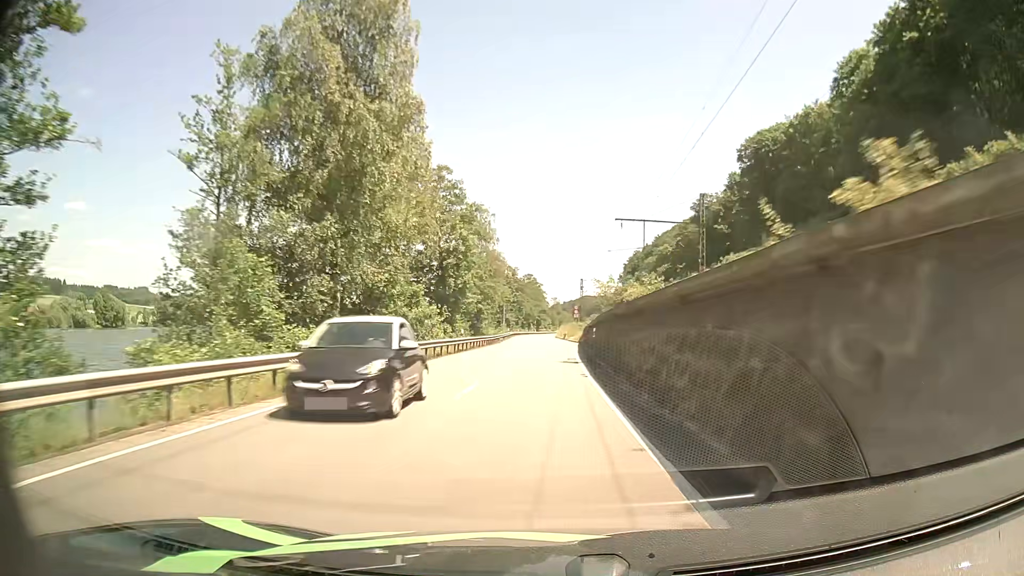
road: primary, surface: asphalt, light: Day
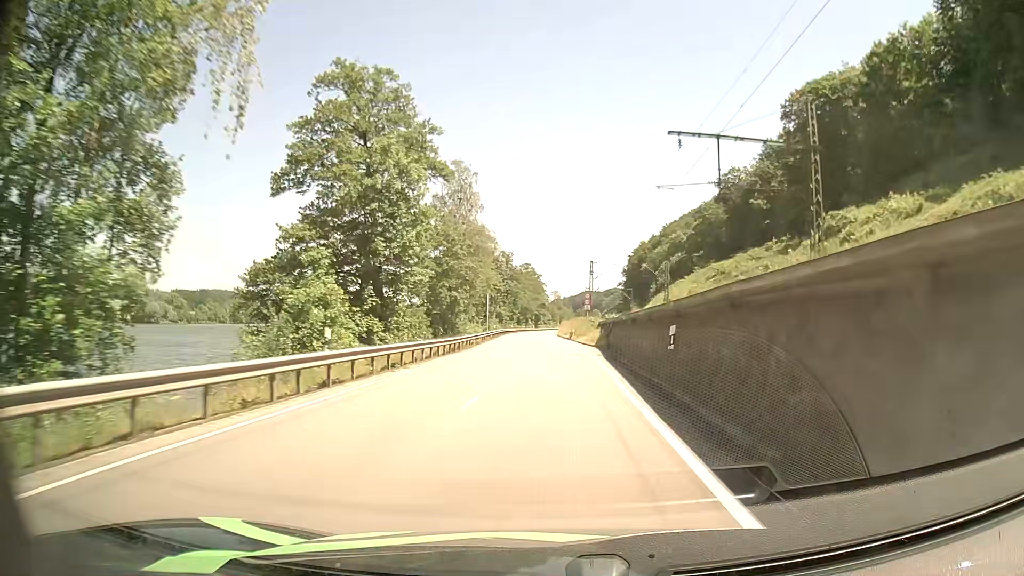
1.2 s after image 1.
(0.0, +25.5) m; 0°
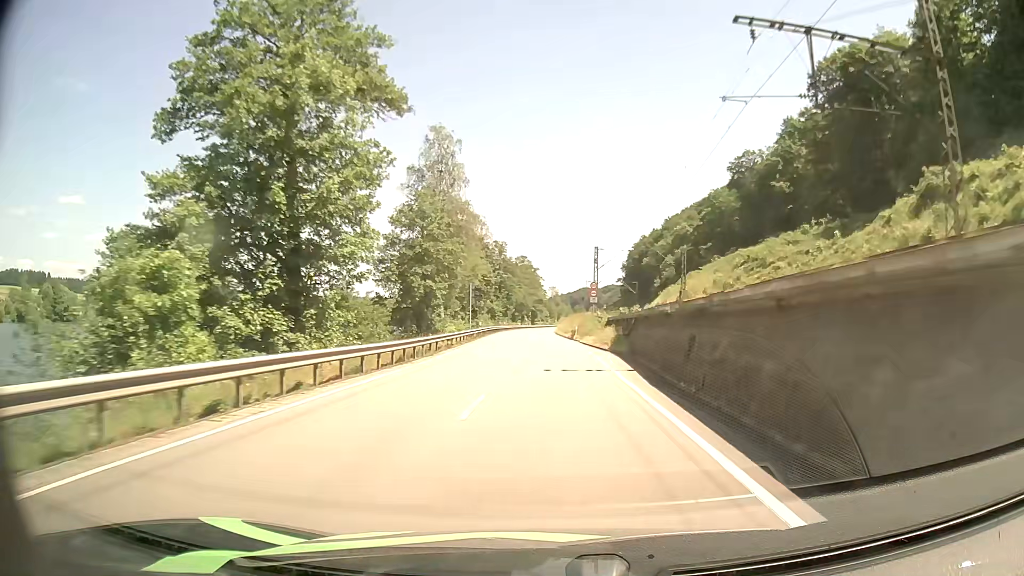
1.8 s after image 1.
(0.0, +12.8) m; 0°
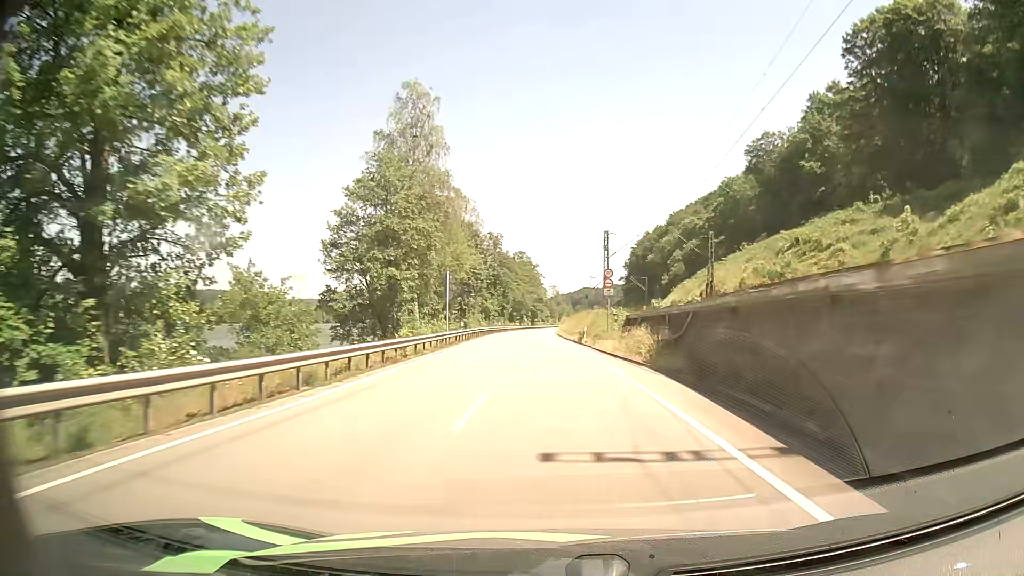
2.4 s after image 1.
(0.0, +12.9) m; 0°
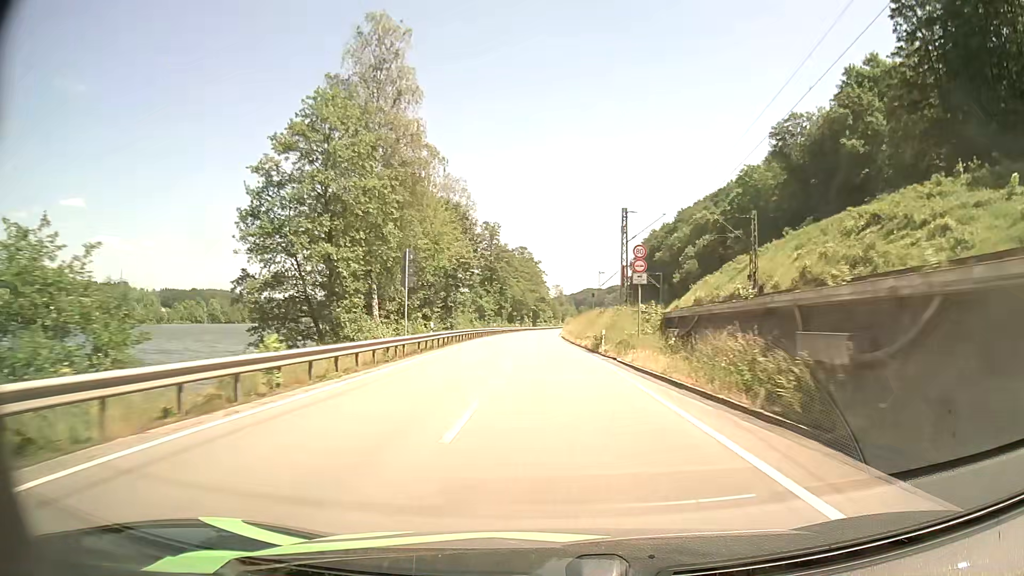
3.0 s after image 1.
(-0.1, +13.0) m; -1°
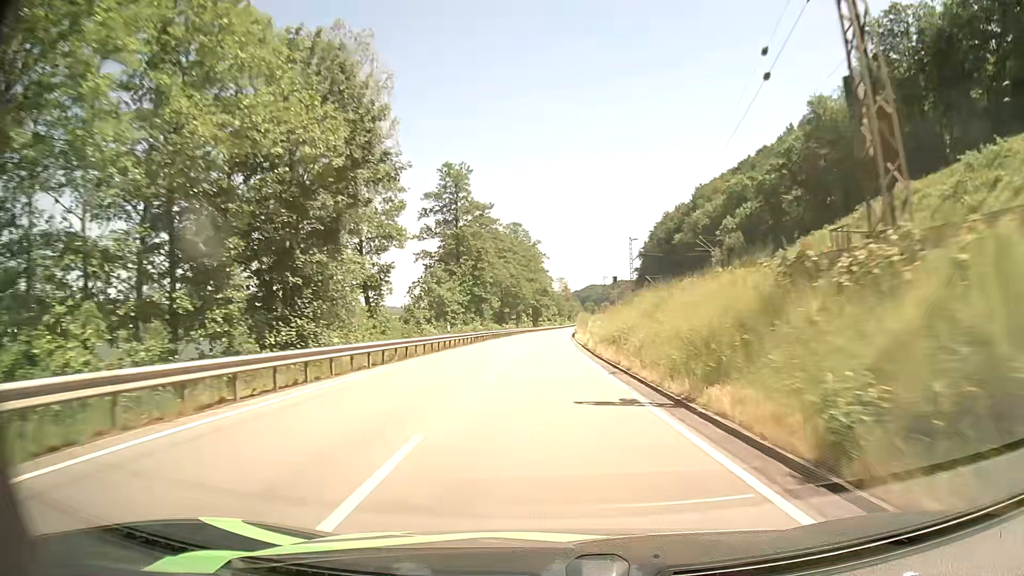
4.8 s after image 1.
(-0.1, +39.5) m; 0°
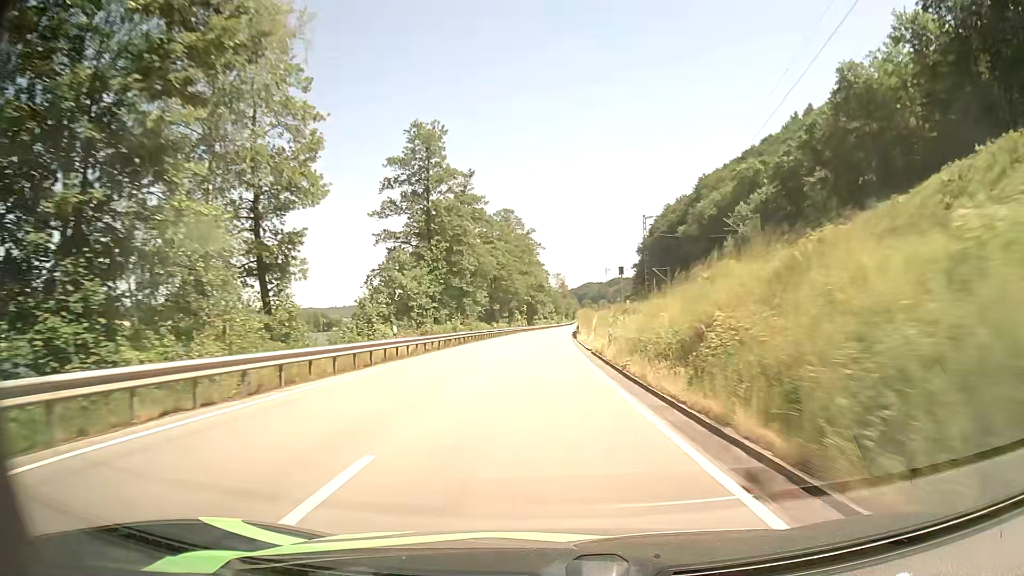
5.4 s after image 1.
(0.0, +13.2) m; 0°
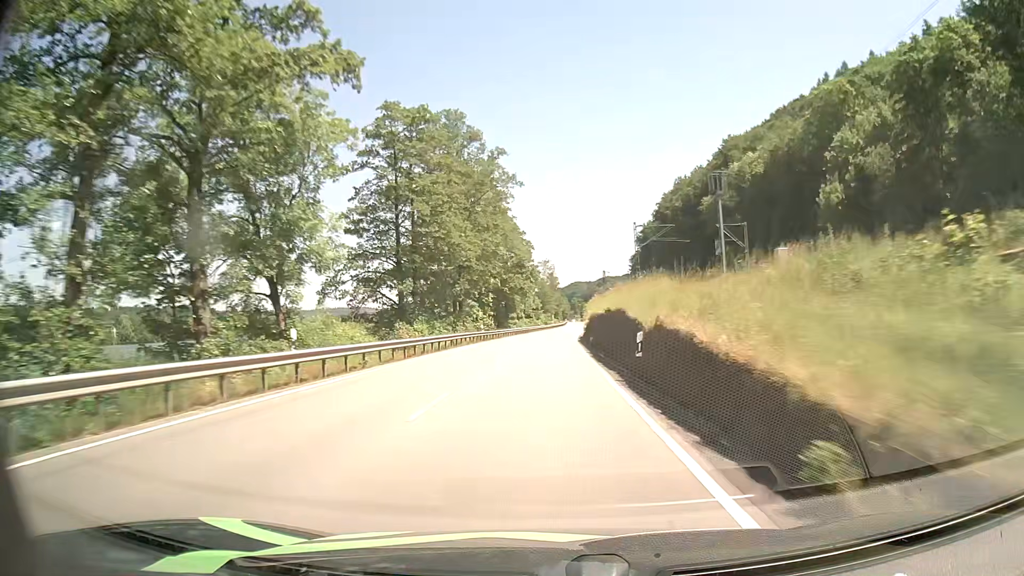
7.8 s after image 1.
(+0.7, +52.7) m; +1°
(0, +10) (0, +20) (0, +30) (0, +40) (+1, +50) (+1, +60) (+2, +70) (+2, +80) (+3, +90) (+4, +100) m
